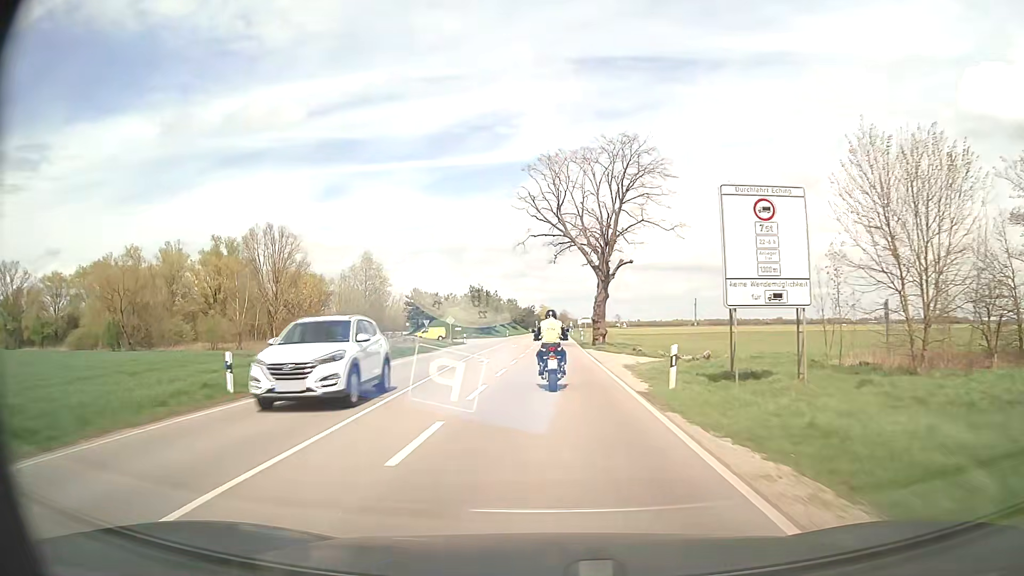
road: secondary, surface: asphalt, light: Day
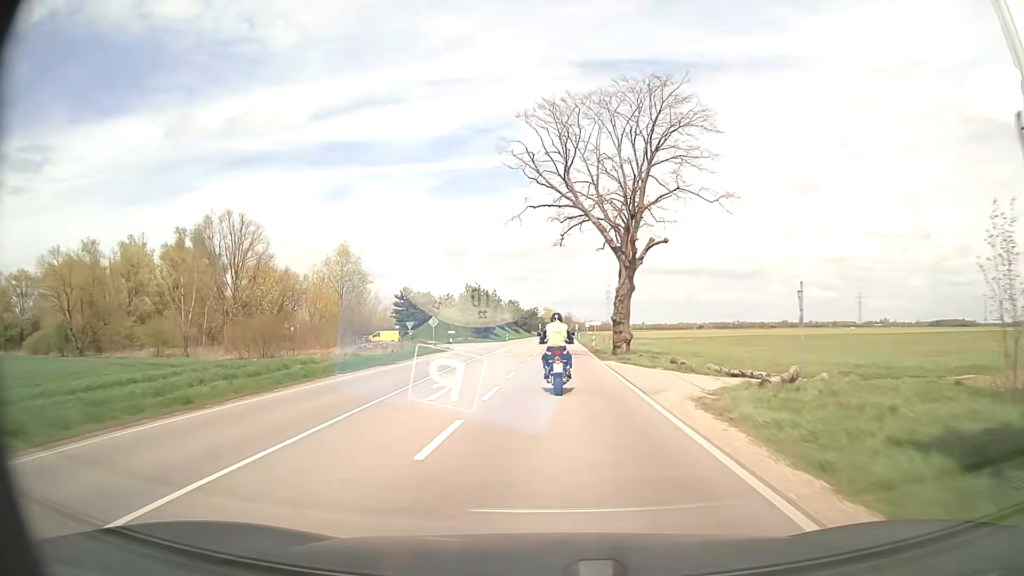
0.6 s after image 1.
(-0.1, +11.5) m; -1°
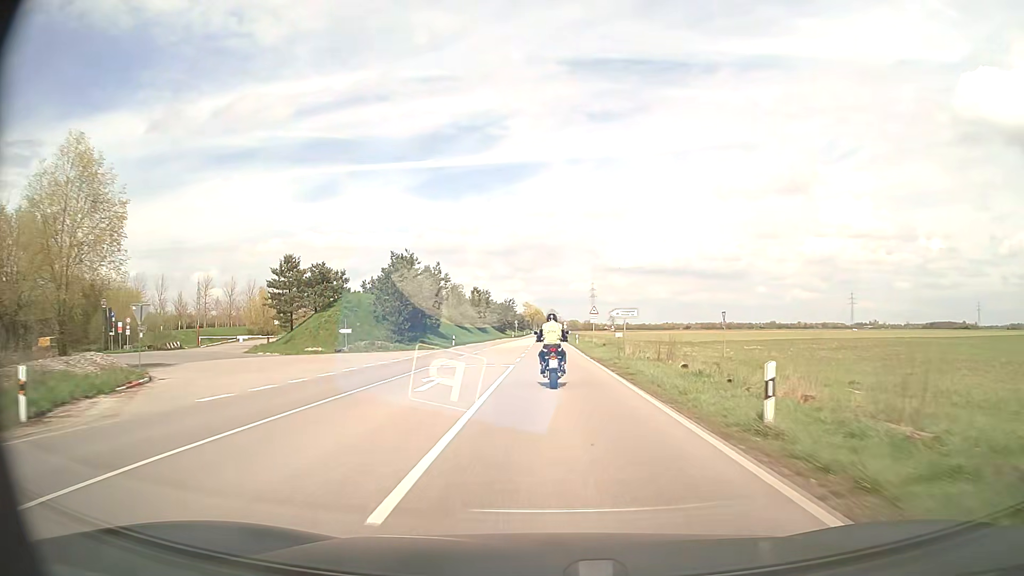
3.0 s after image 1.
(+0.5, +44.4) m; +2°
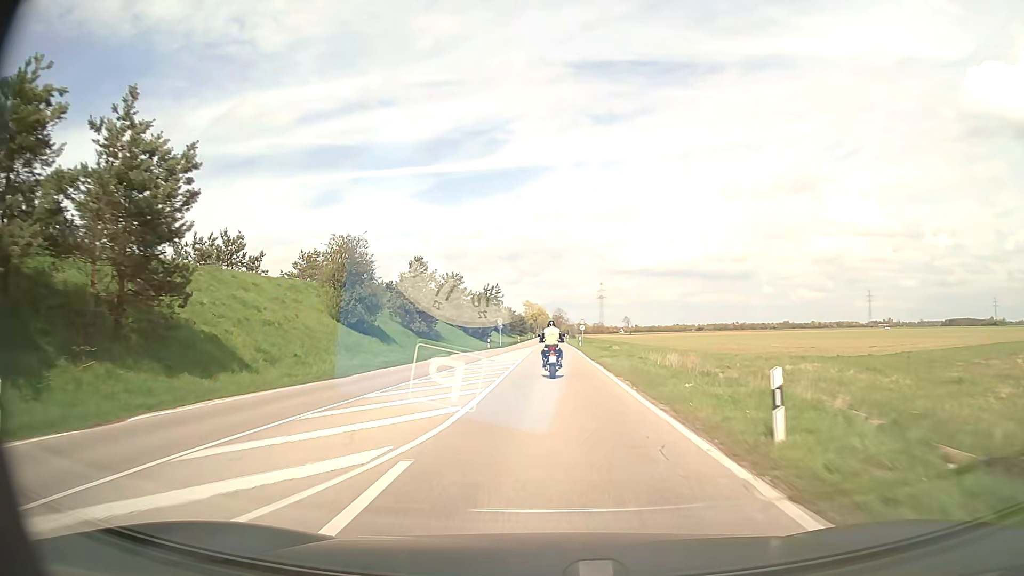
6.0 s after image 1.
(+0.2, +54.7) m; 0°
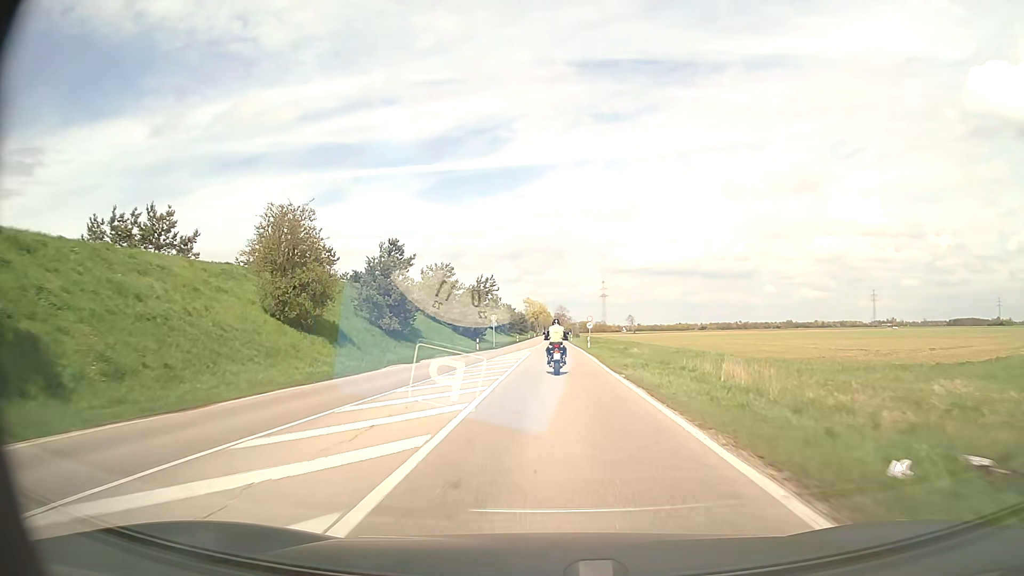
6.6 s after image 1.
(0.0, +11.4) m; 0°
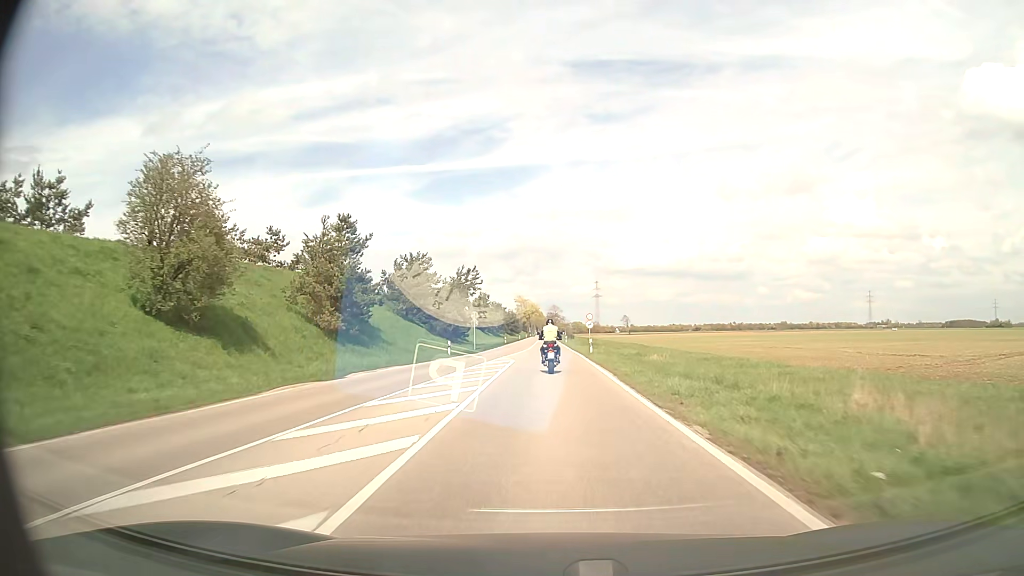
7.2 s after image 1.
(+0.1, +11.6) m; +1°
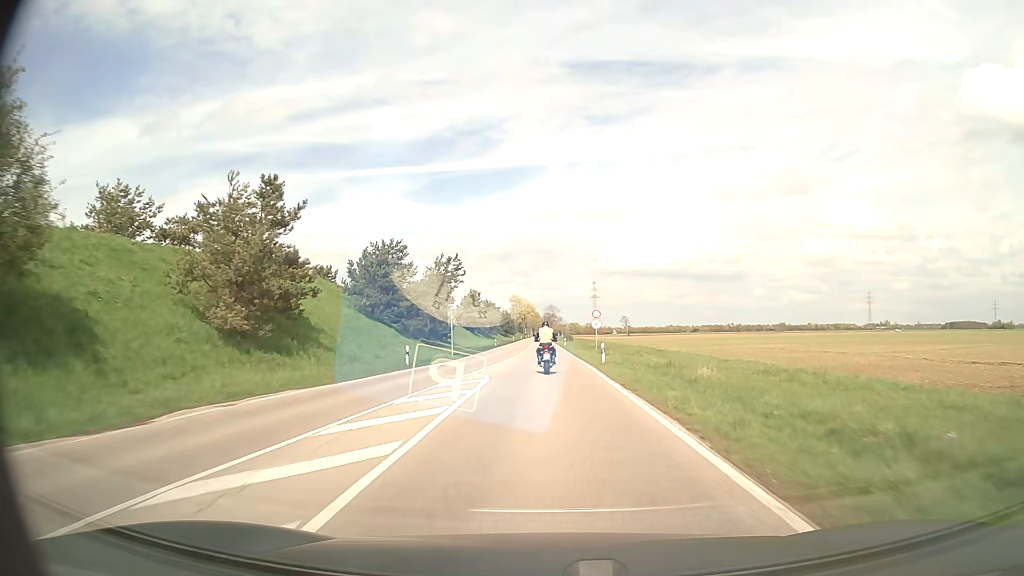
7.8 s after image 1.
(0.0, +11.7) m; 0°
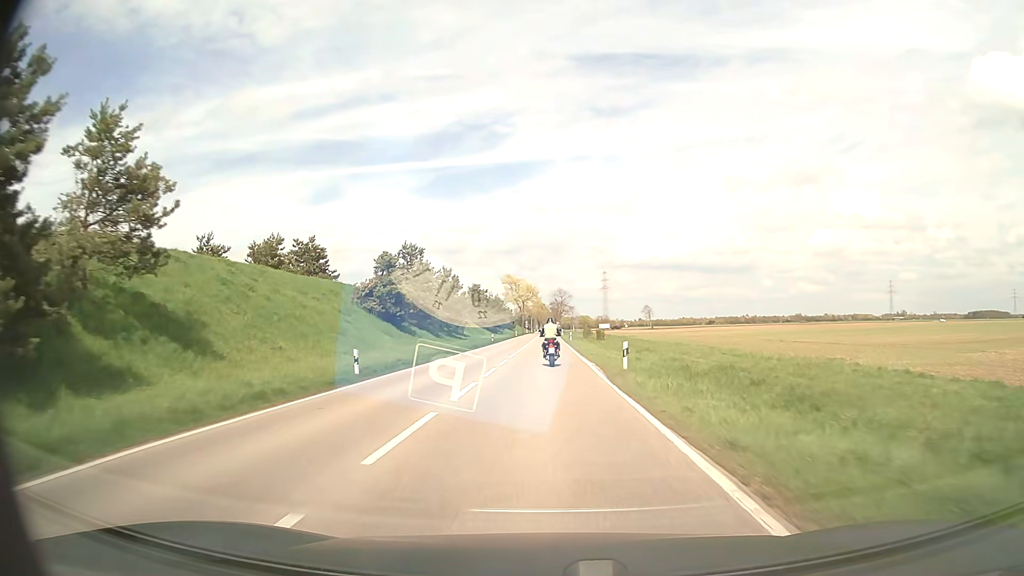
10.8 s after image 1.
(-0.1, +59.7) m; -1°
